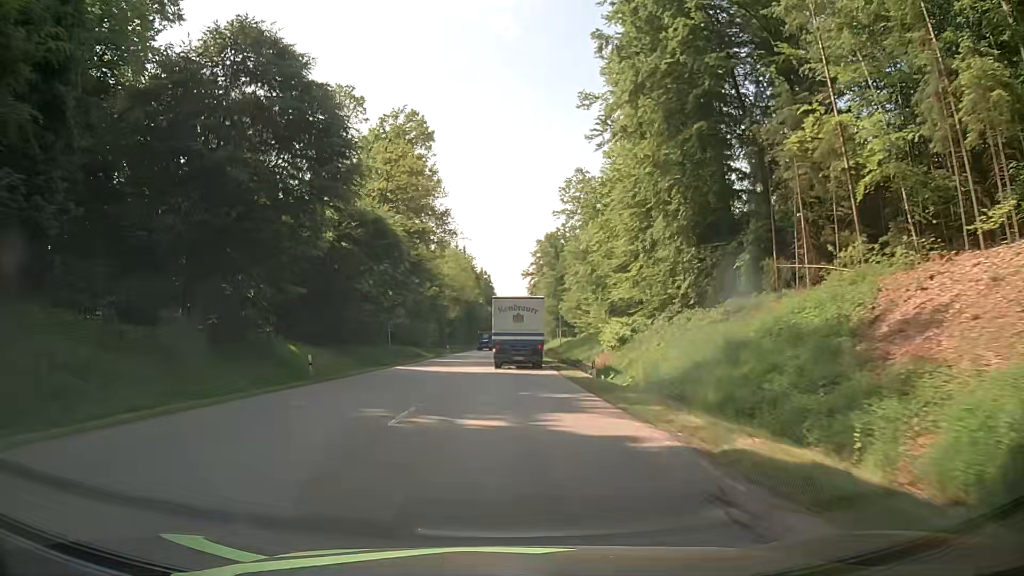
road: secondary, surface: asphalt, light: Day
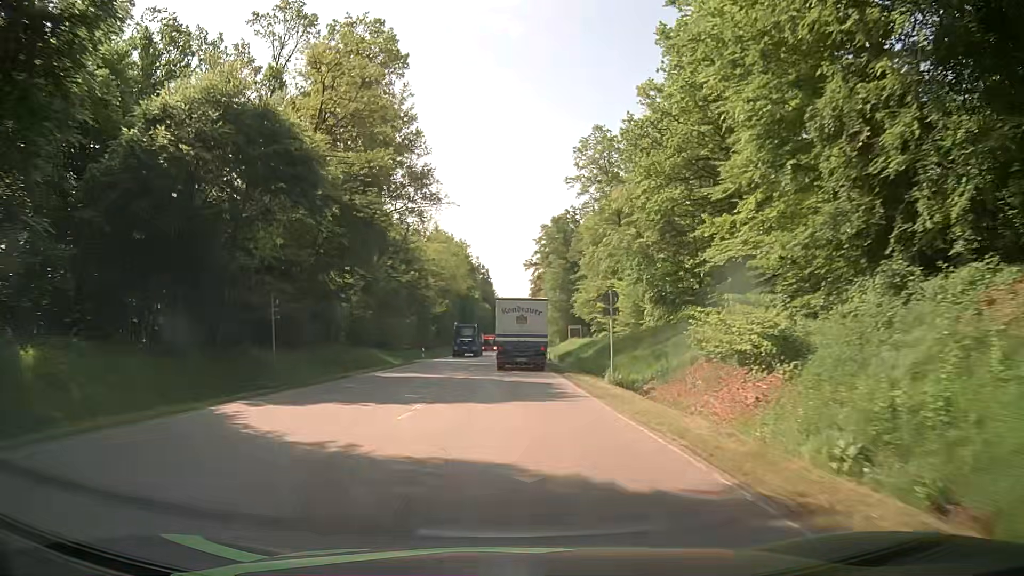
(+0.1, +22.9) m; +1°
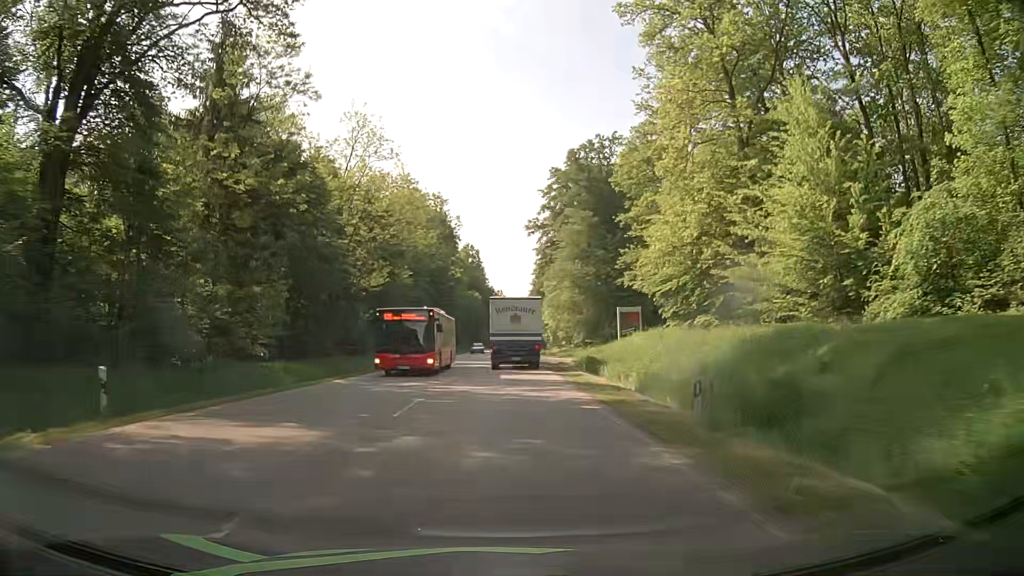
(0.0, +45.3) m; 0°
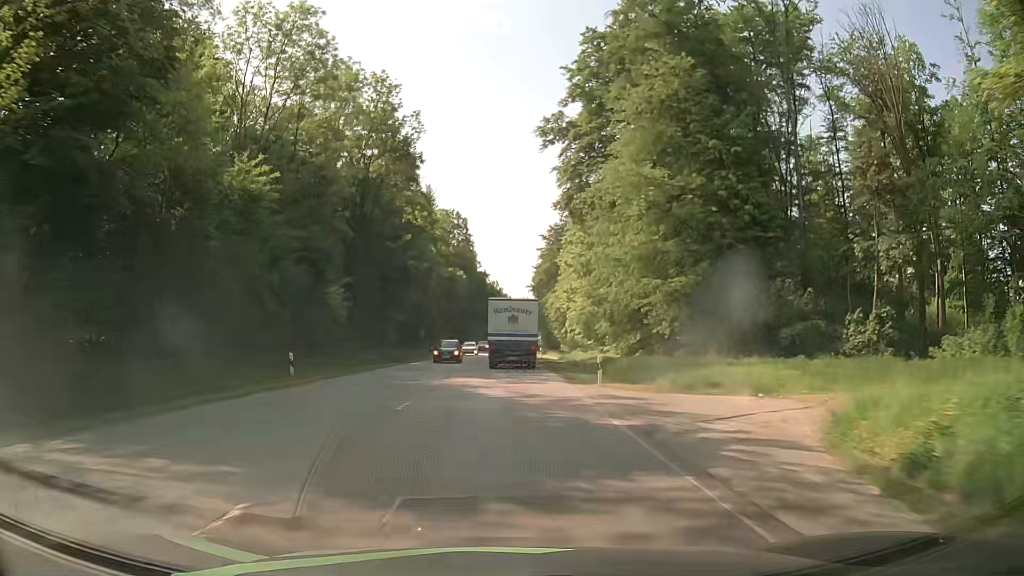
(-0.3, +44.8) m; 0°
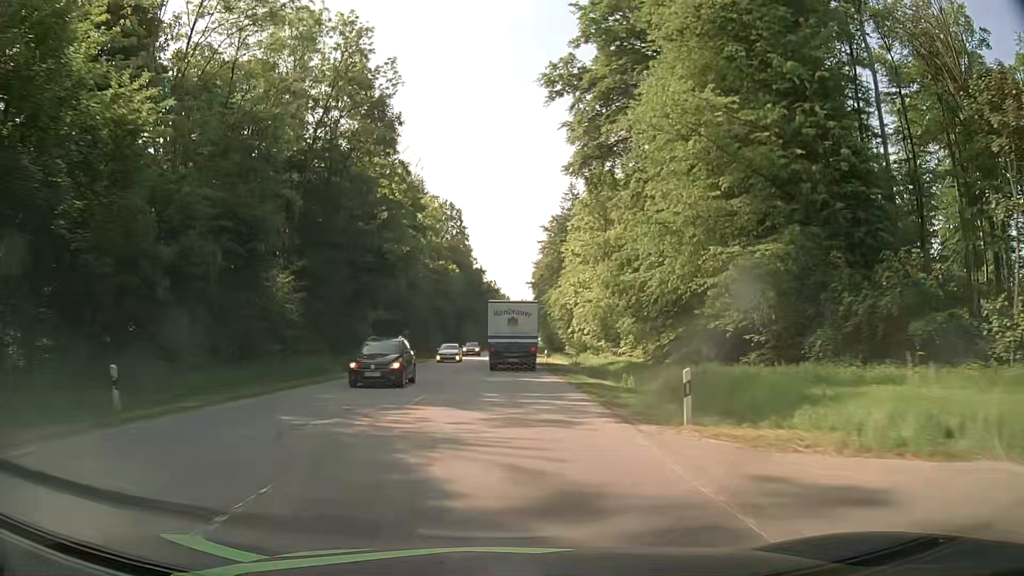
(0.0, +11.2) m; 0°
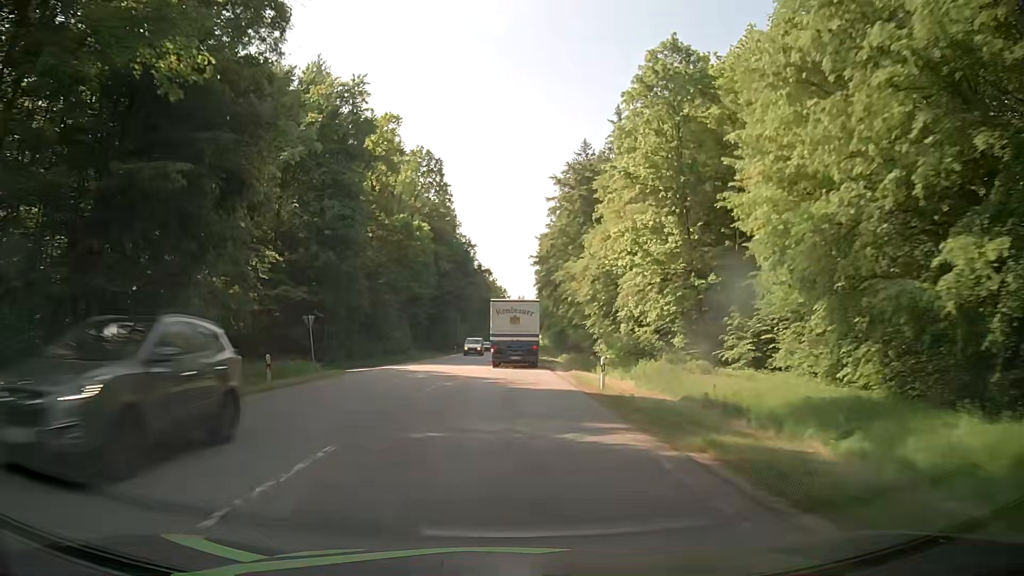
(+0.2, +33.7) m; +1°
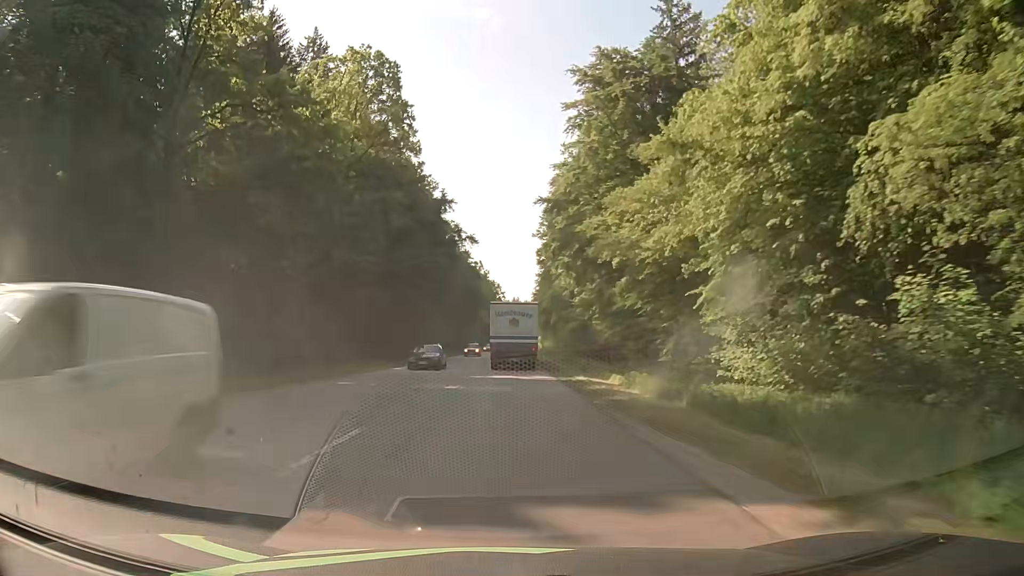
(+0.1, +34.0) m; 0°
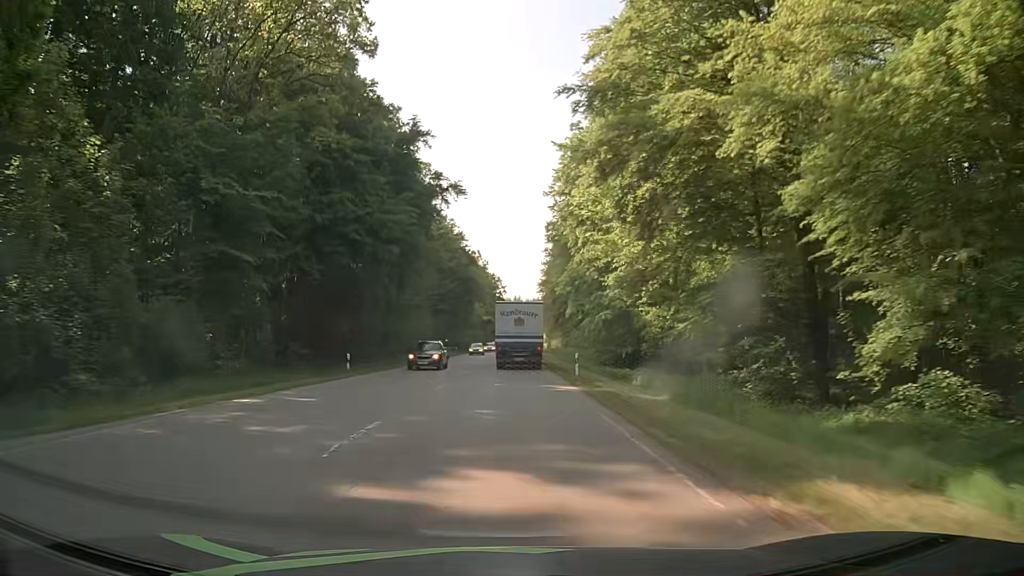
(+0.2, +22.9) m; 0°
(0, +10) (0, +20) (0, +30) (0, +40) (0, +50) (+1, +60) (+1, +70) (+1, +80) (+1, +90) (+2, +100) m
